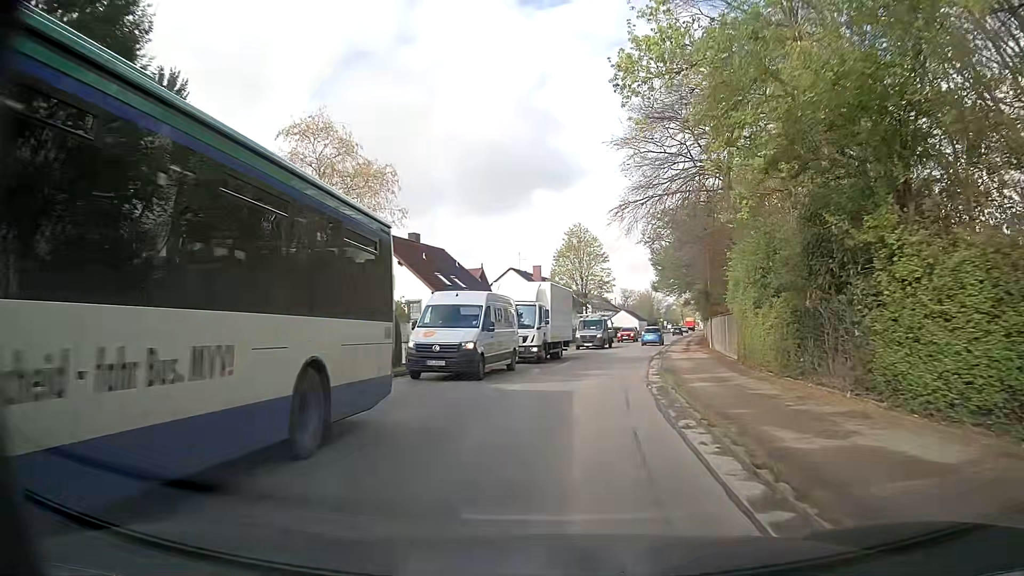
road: secondary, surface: asphalt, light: Day
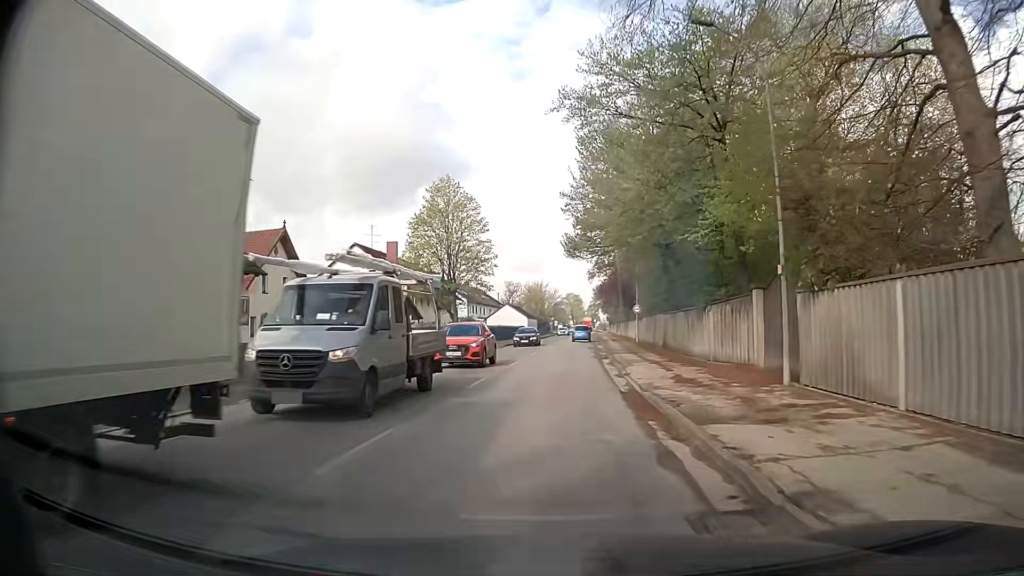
(+2.3, +28.5) m; +9°
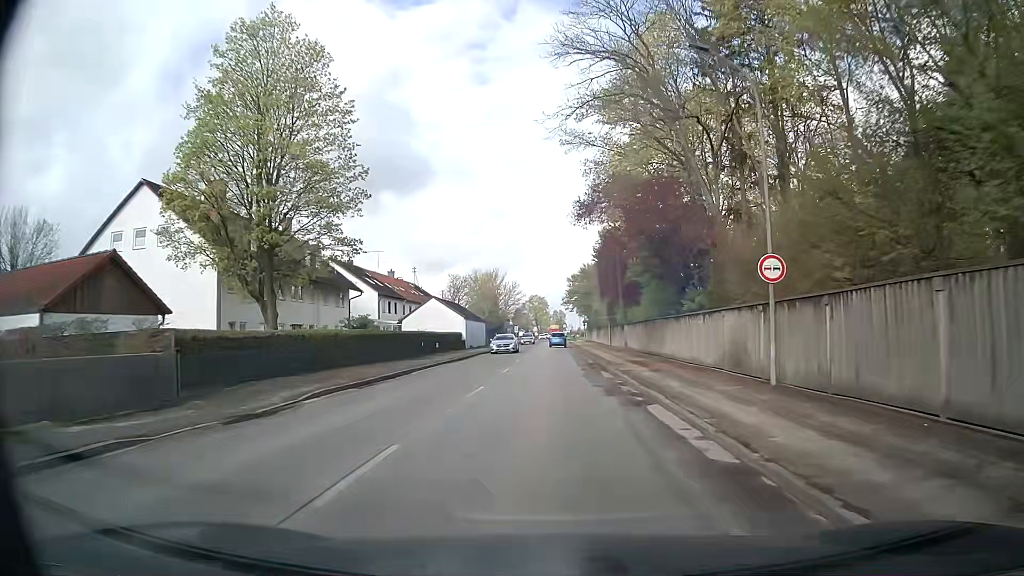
(+1.3, +37.2) m; +3°
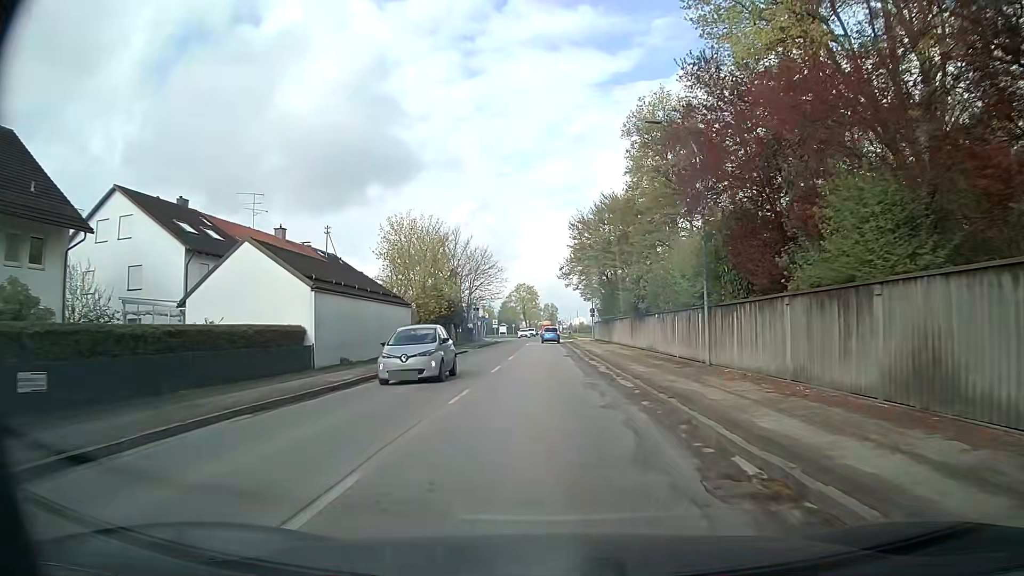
(+0.3, +38.2) m; +1°
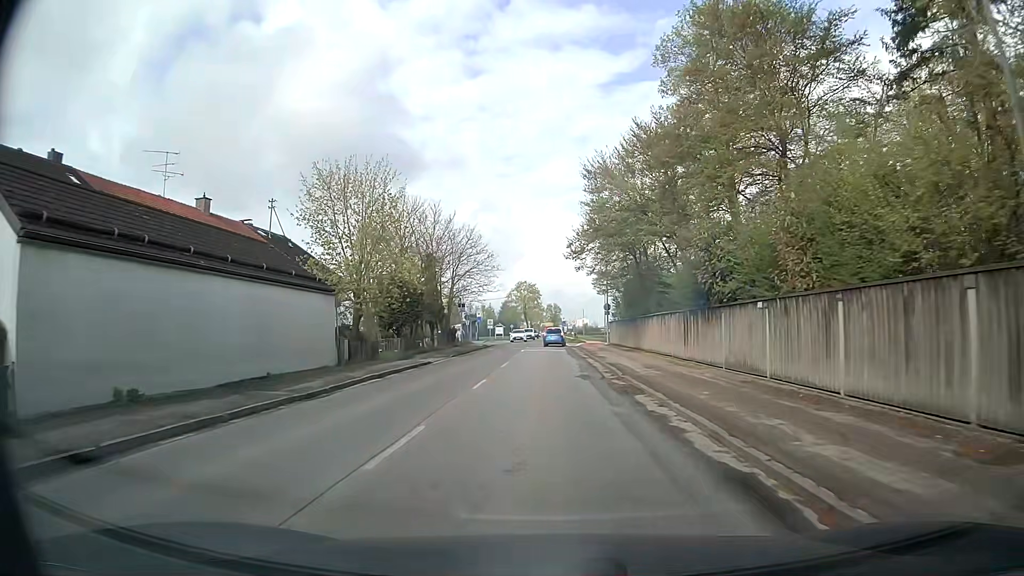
(0.0, +14.8) m; 0°
